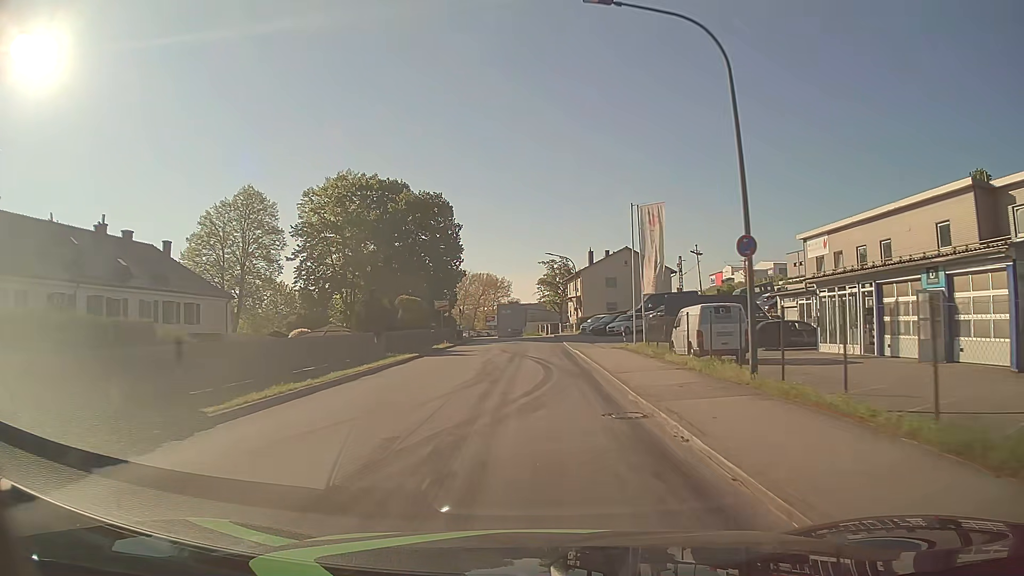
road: unclassified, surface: asphalt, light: Day
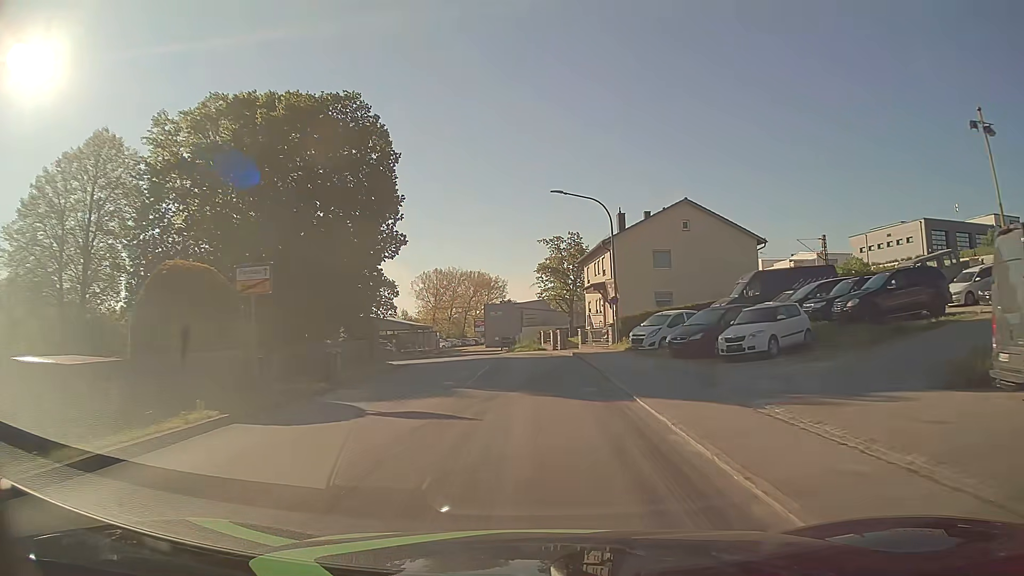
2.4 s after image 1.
(-0.1, +30.3) m; 0°
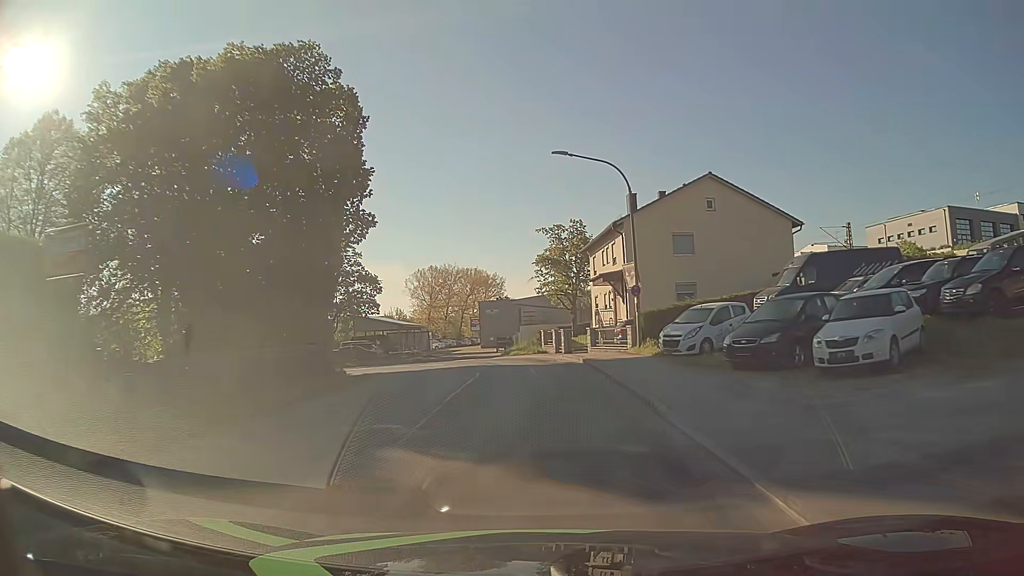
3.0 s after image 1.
(0.0, +6.8) m; 0°
(0, +10) (0, +20) (-2, +30) (-7, +38) (-14, +46) (-21, +52) (-28, +60) (-33, +69) (-35, +78) (-35, +88) m
